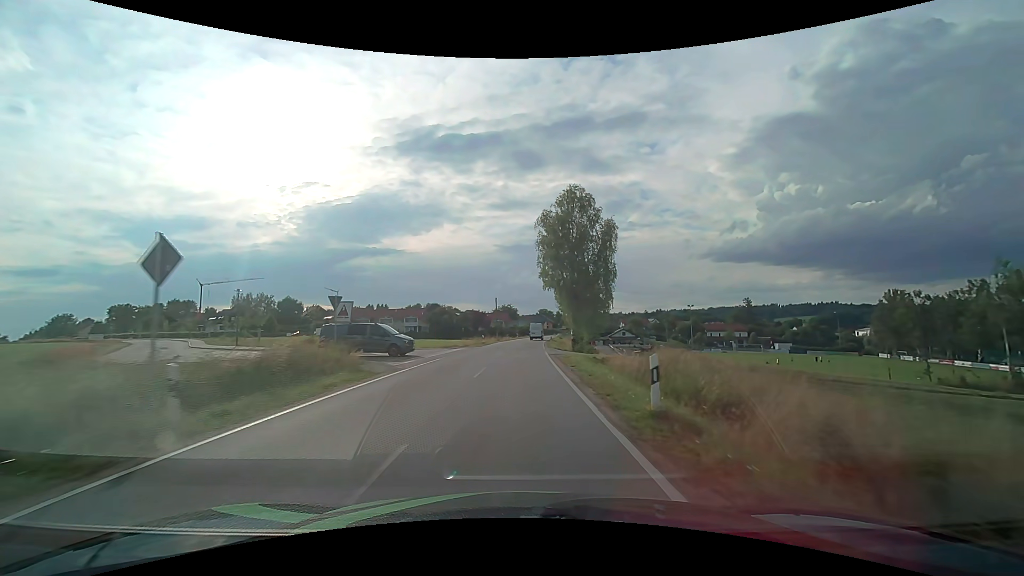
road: tertiary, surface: asphalt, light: Day
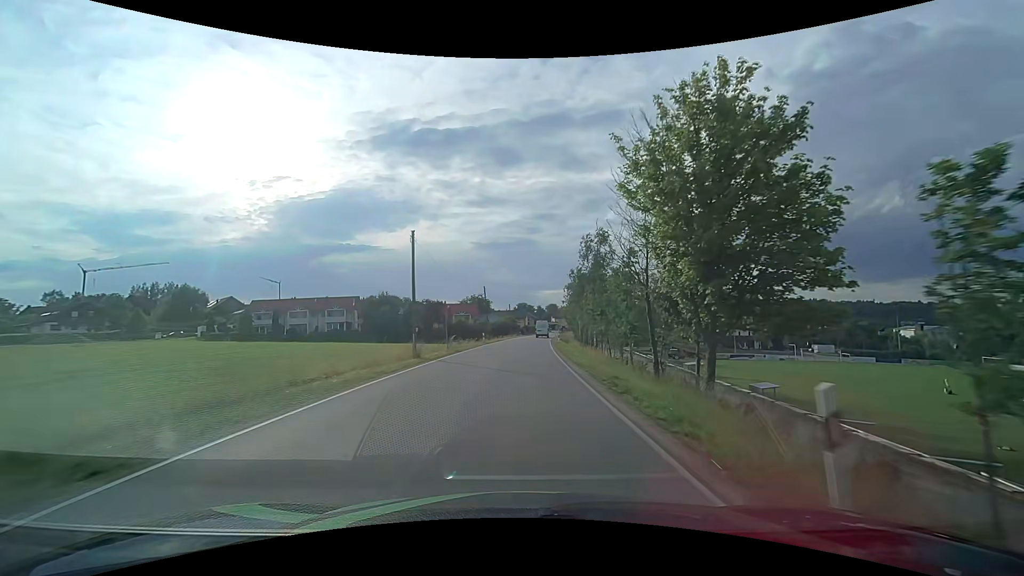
(+0.7, +48.1) m; +2°
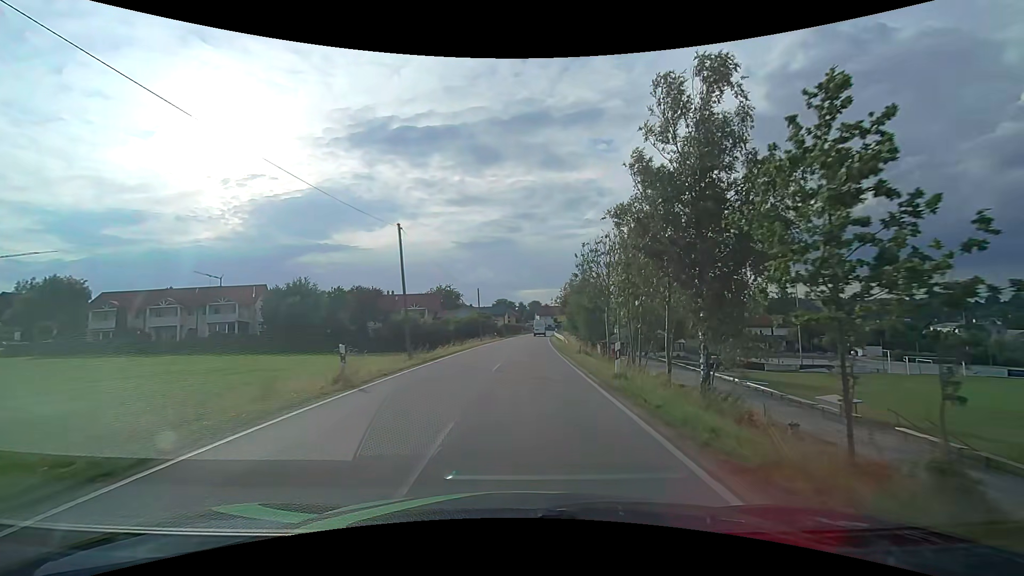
(+0.7, +34.6) m; +2°
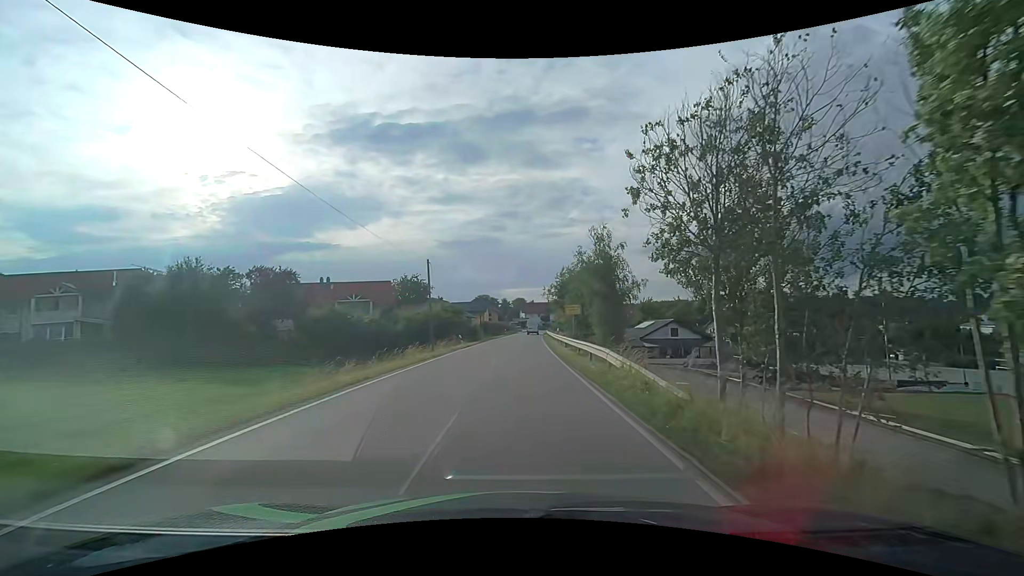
(+0.4, +23.2) m; +2°
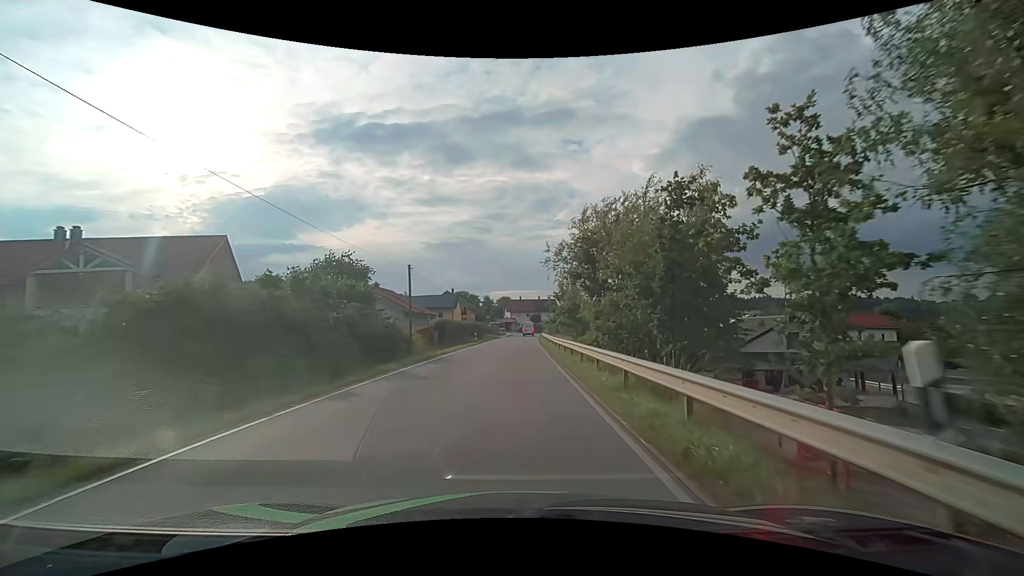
(+0.7, +35.5) m; +2°
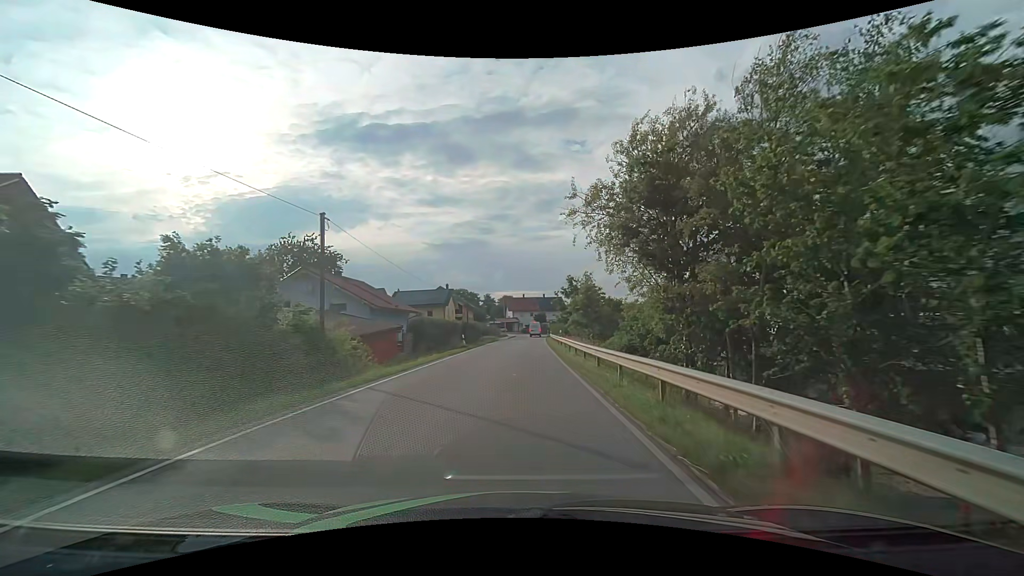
(0.0, +14.0) m; -1°
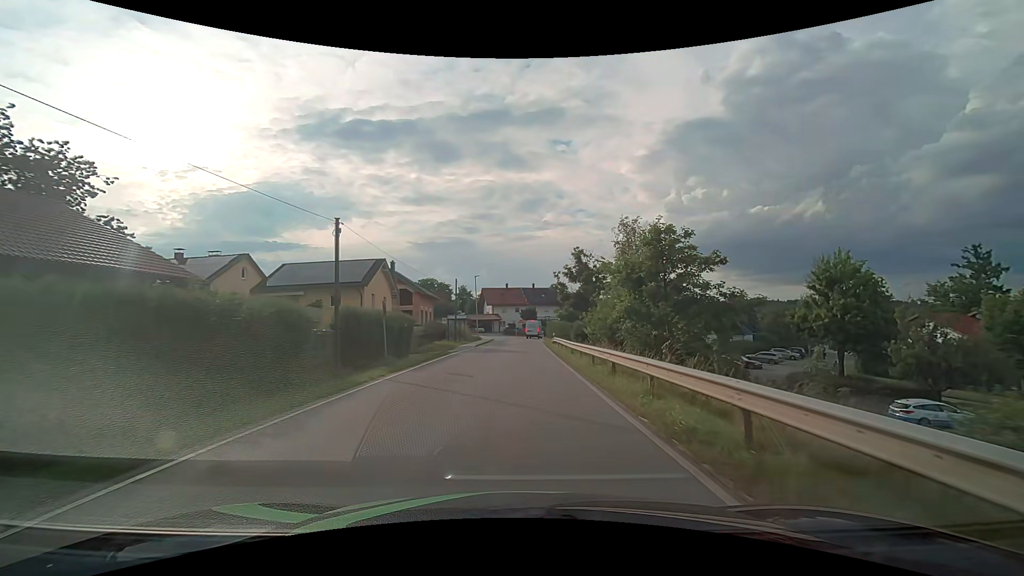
(+0.6, +35.2) m; +2°
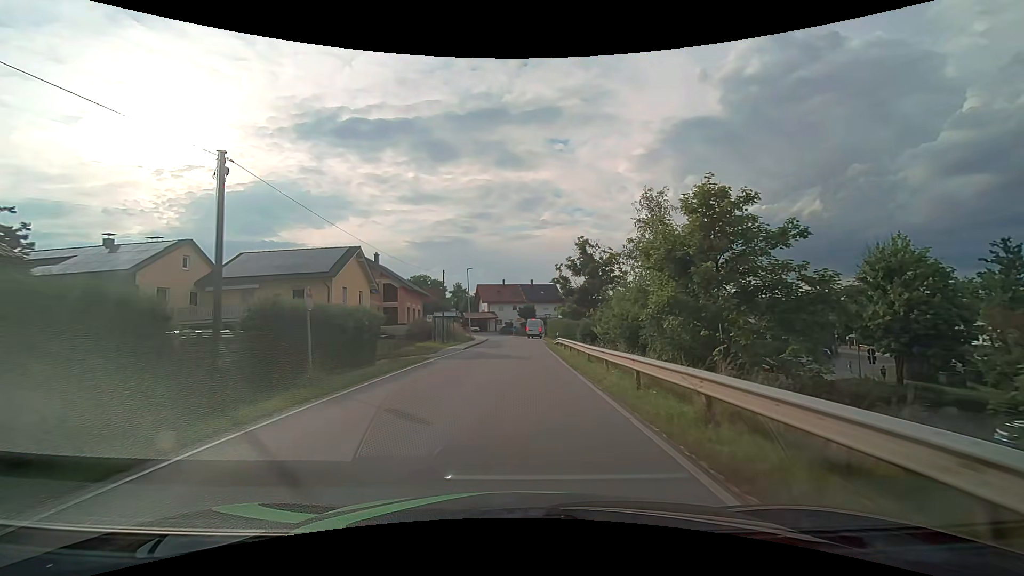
(0.0, +6.9) m; 0°
(0, +10) (0, +20) (0, +30) (0, +40) (0, +50) (+1, +60) (+2, +70) (+4, +80) (+8, +89) (+17, +93) m
